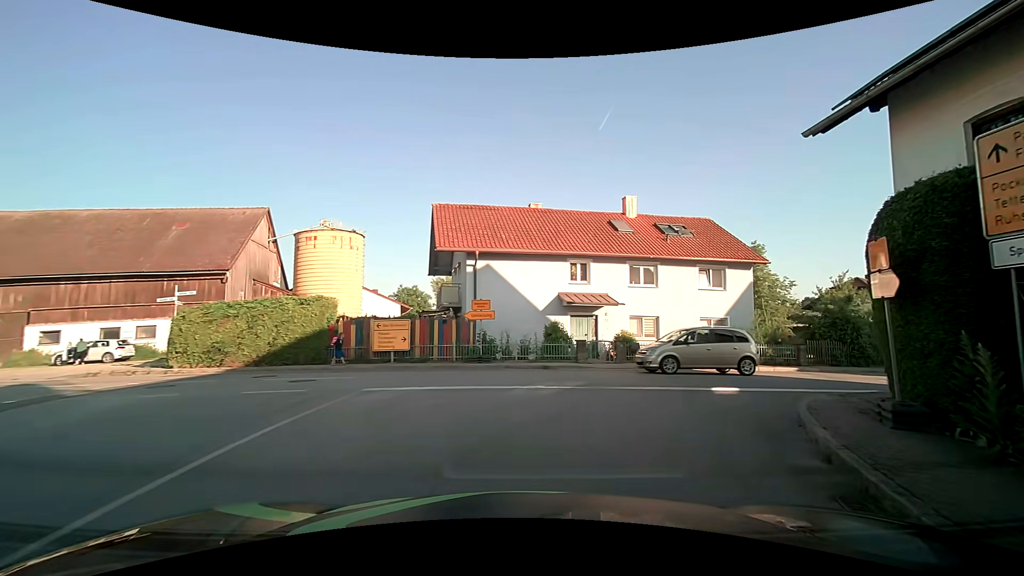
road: secondary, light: Day
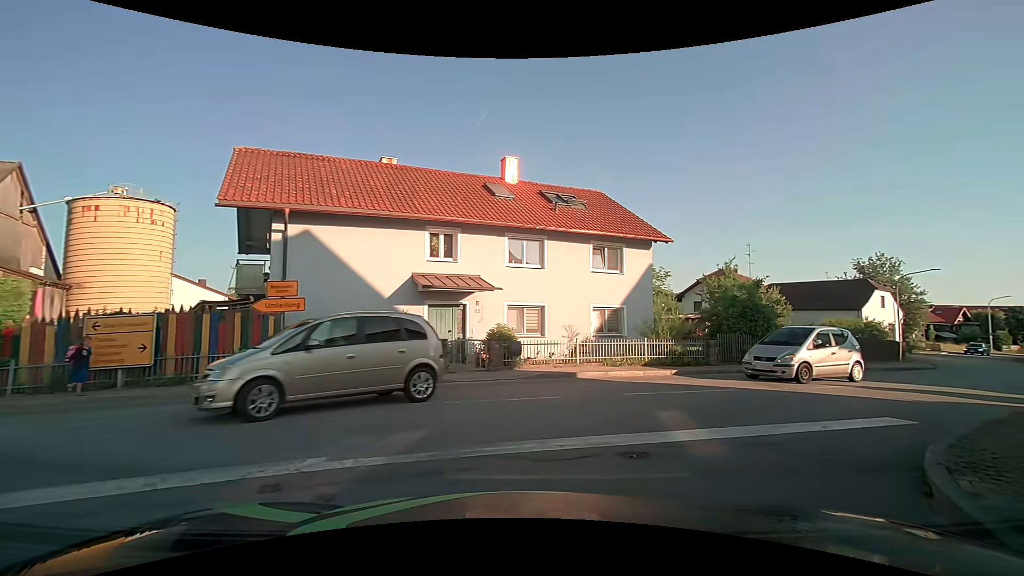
(+0.6, +5.9) m; +14°
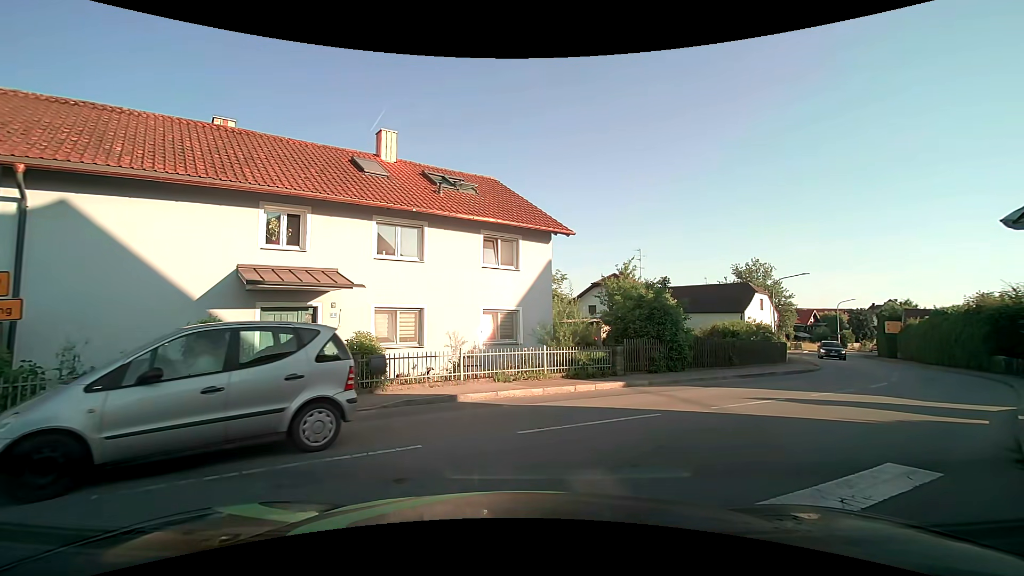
(+0.3, +3.1) m; +9°
